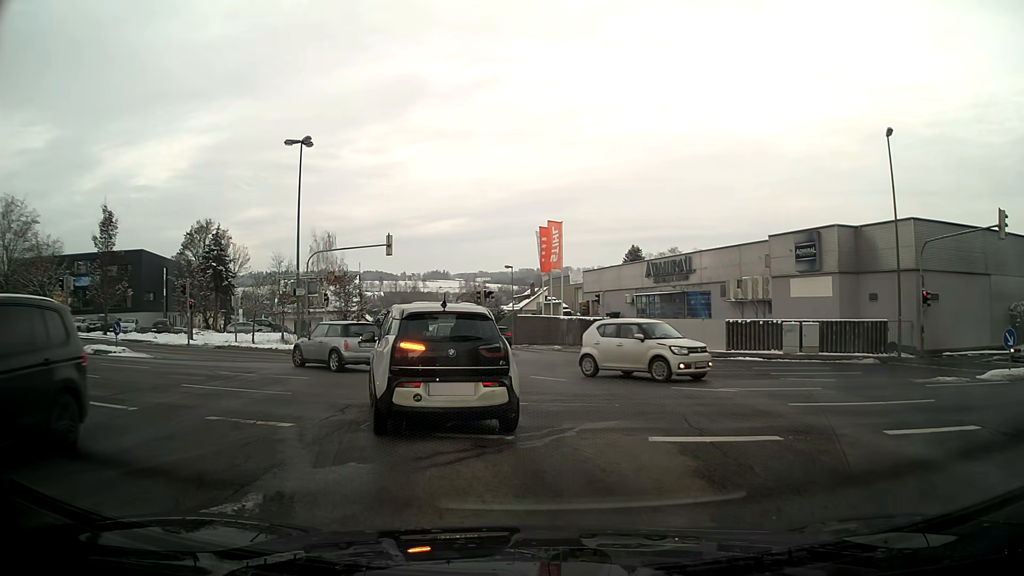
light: Day
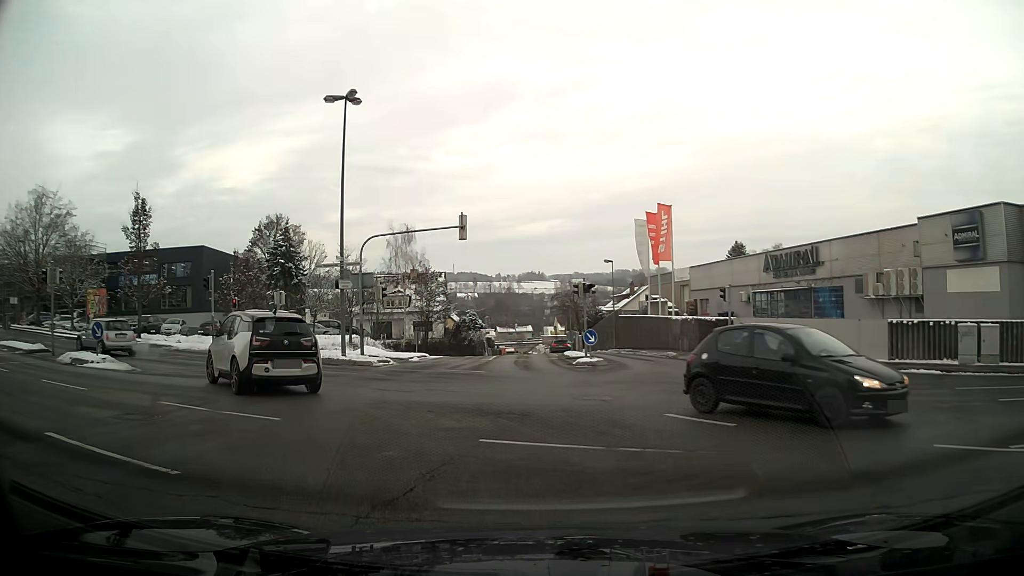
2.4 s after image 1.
(-0.5, +7.6) m; -9°
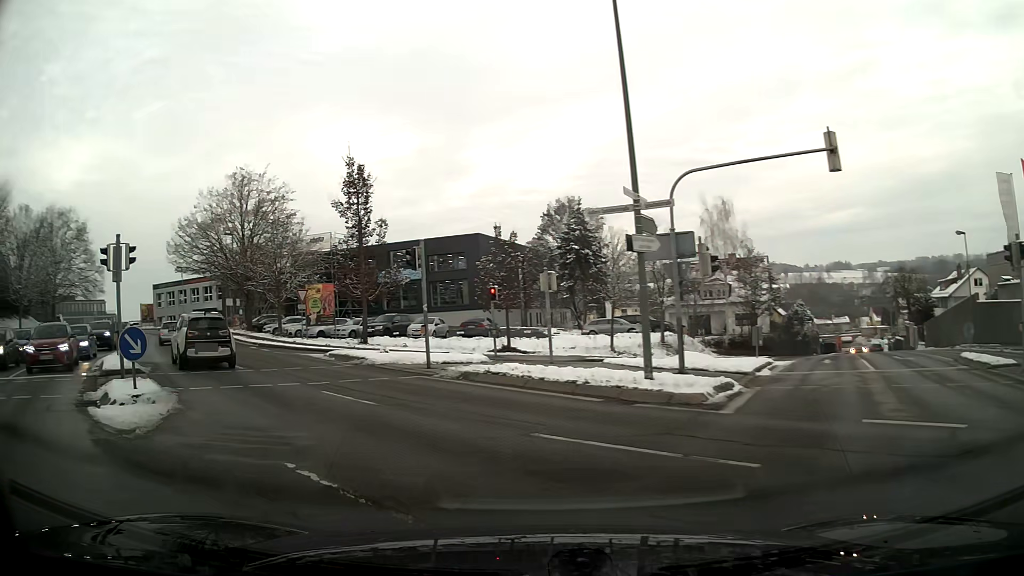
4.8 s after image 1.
(-2.8, +11.8) m; -30°
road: tertiary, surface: asphalt
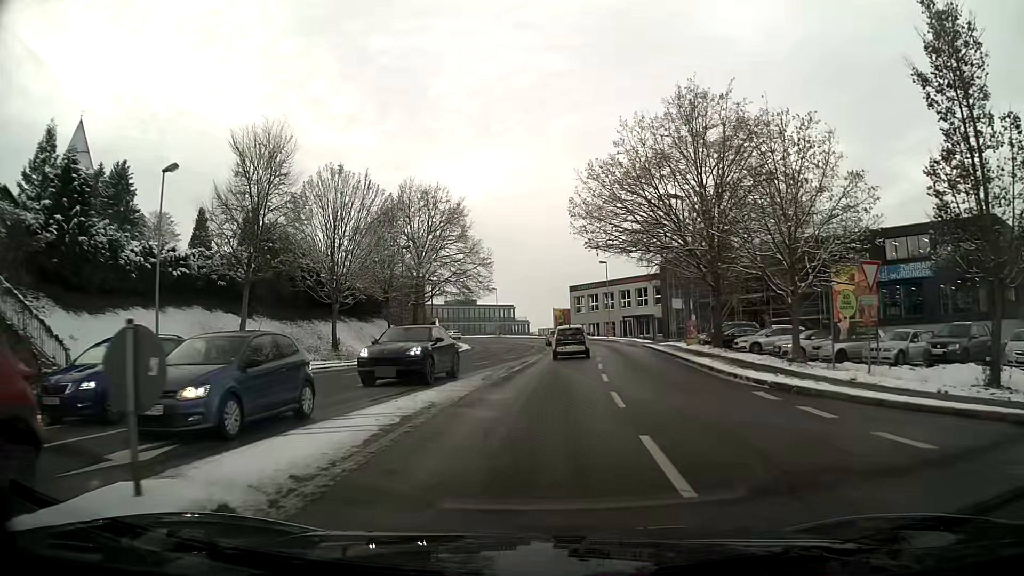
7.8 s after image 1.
(-8.0, +18.8) m; -32°
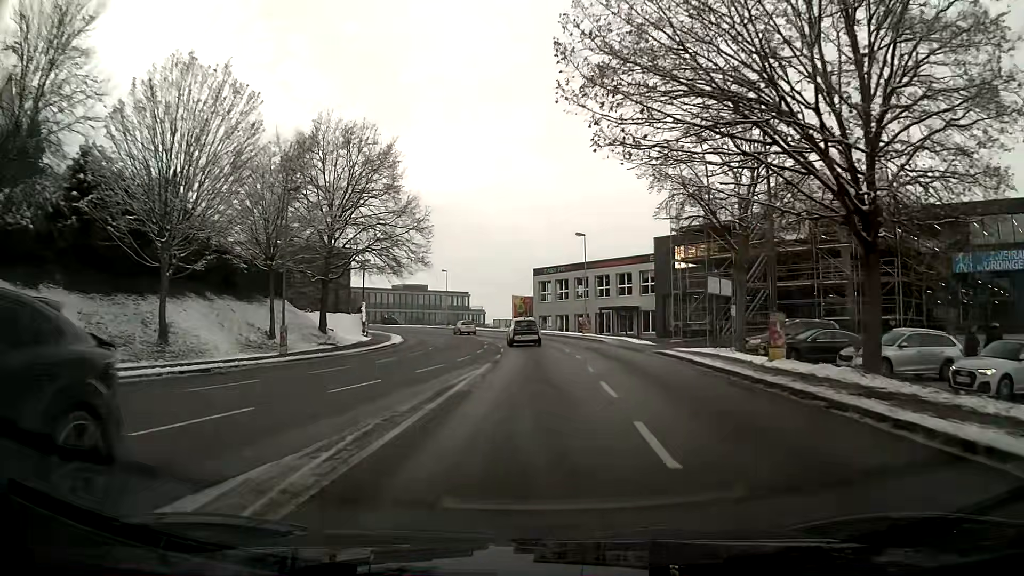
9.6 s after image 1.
(+0.5, +17.4) m; +3°
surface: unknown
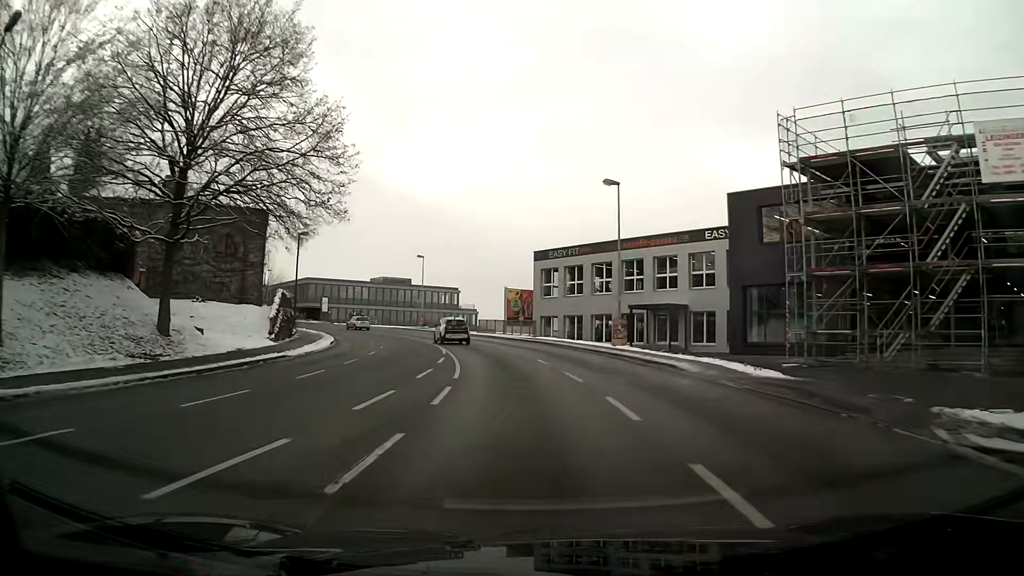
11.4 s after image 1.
(0.0, +21.2) m; -1°
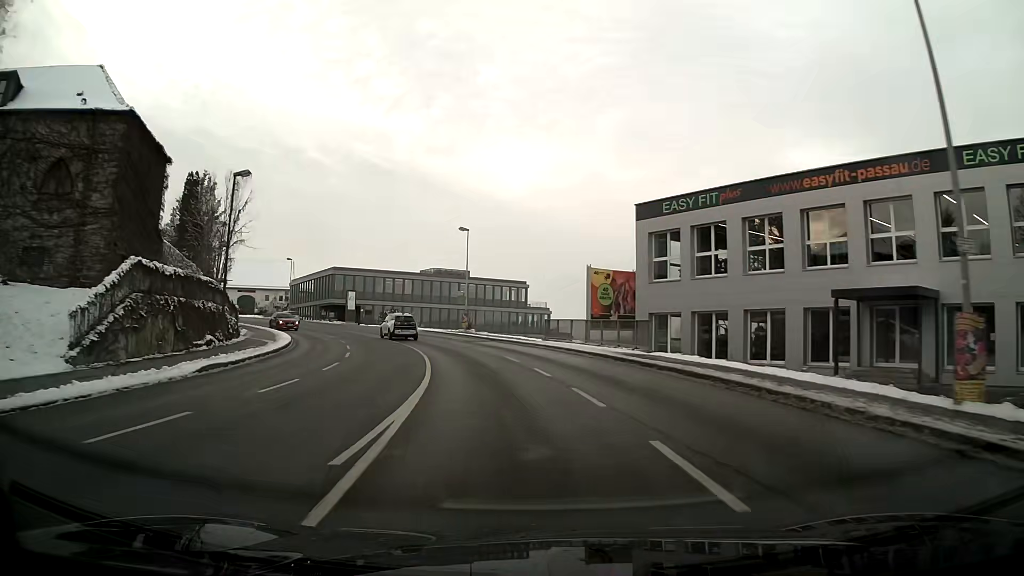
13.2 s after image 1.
(-1.1, +22.8) m; -7°
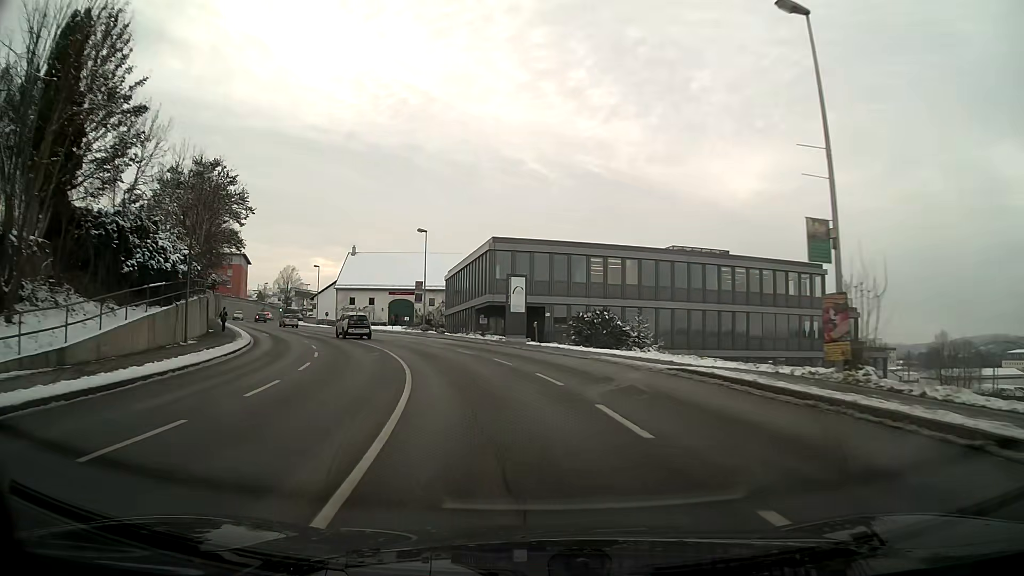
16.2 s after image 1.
(-6.4, +38.1) m; -20°
(-1, +10) (-2, +20) (-5, +29) (-9, +39) (-13, +48) (-17, +57) (-22, +65) (-27, +74) (-32, +83) (-36, +92) m
